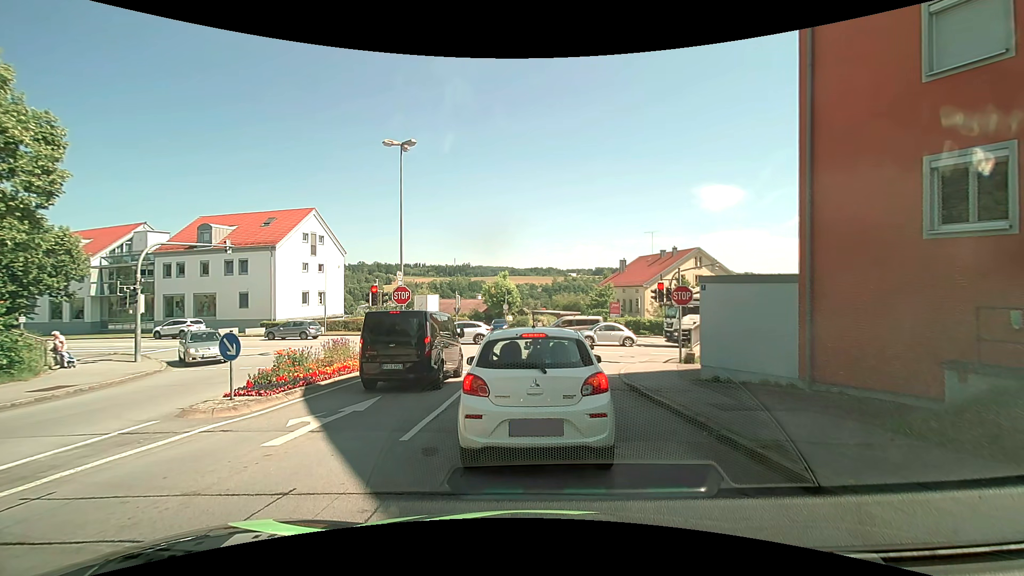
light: Day
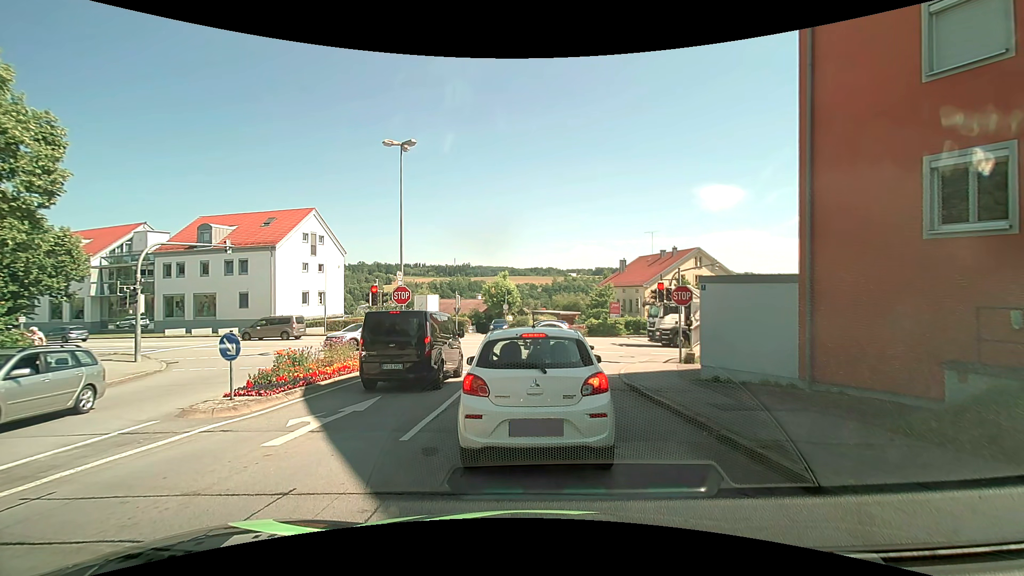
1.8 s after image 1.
(0.0, 0.0) m; 0°
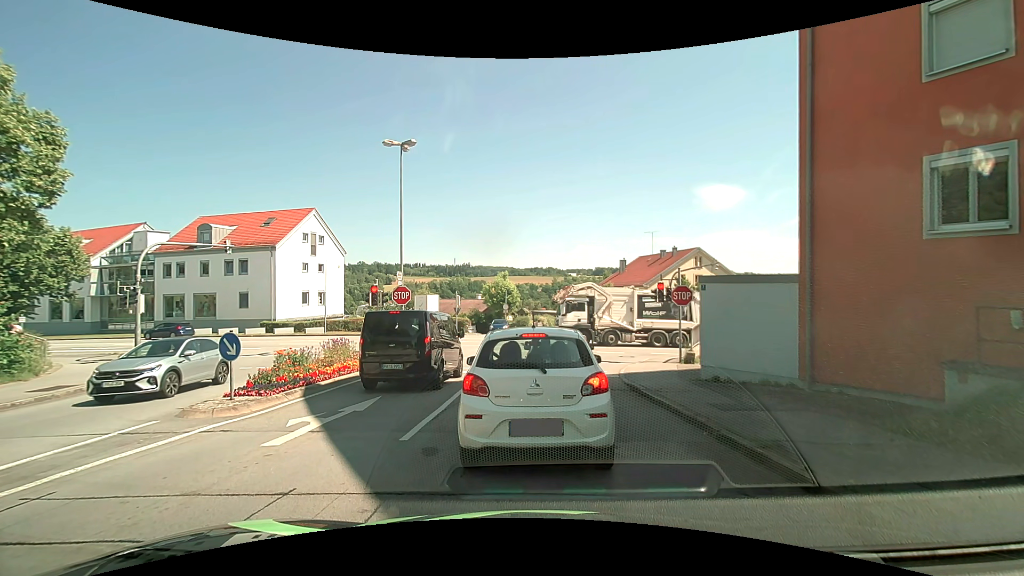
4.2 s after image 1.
(0.0, 0.0) m; 0°
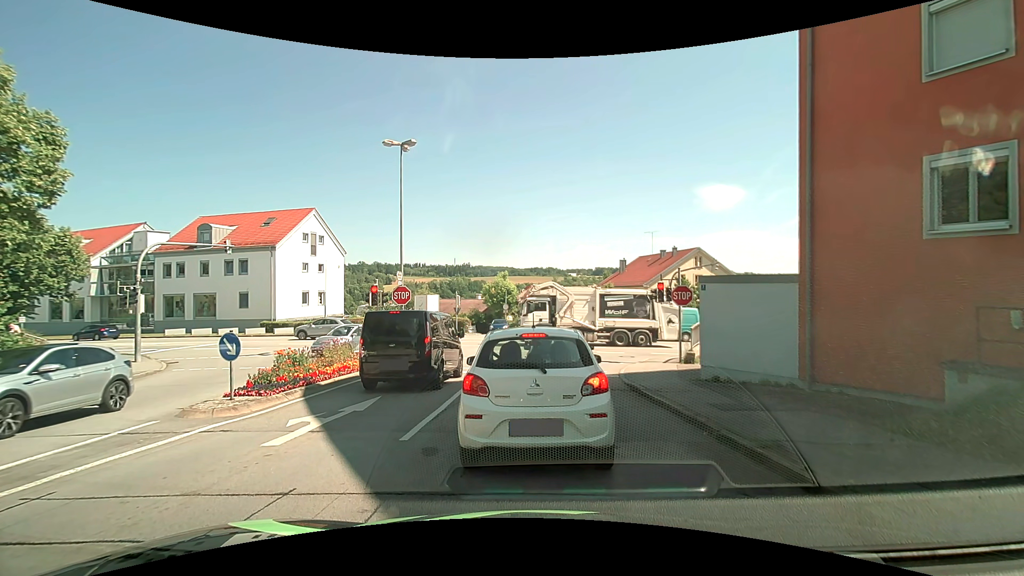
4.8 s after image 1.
(0.0, 0.0) m; 0°
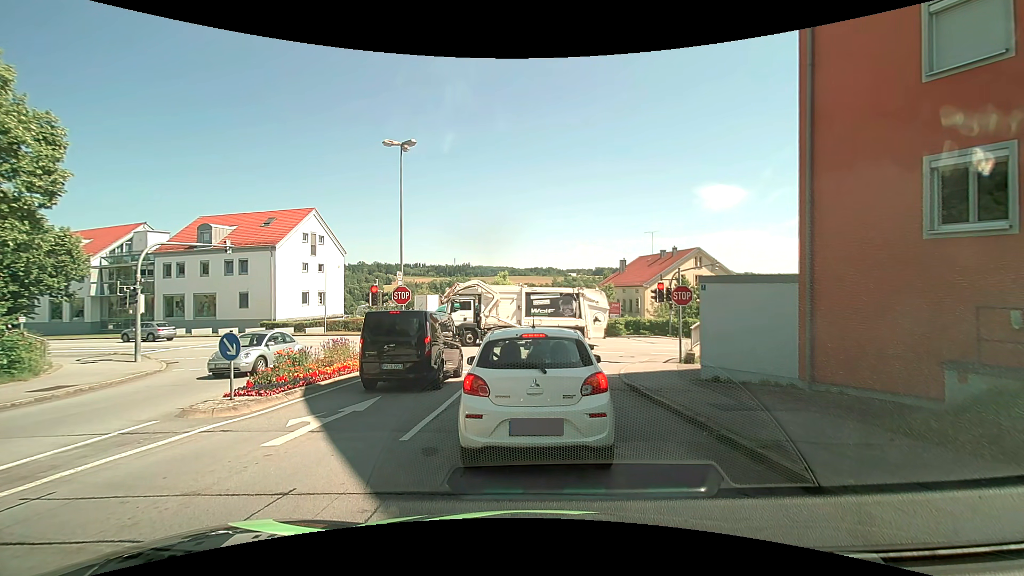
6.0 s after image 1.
(0.0, 0.0) m; 0°
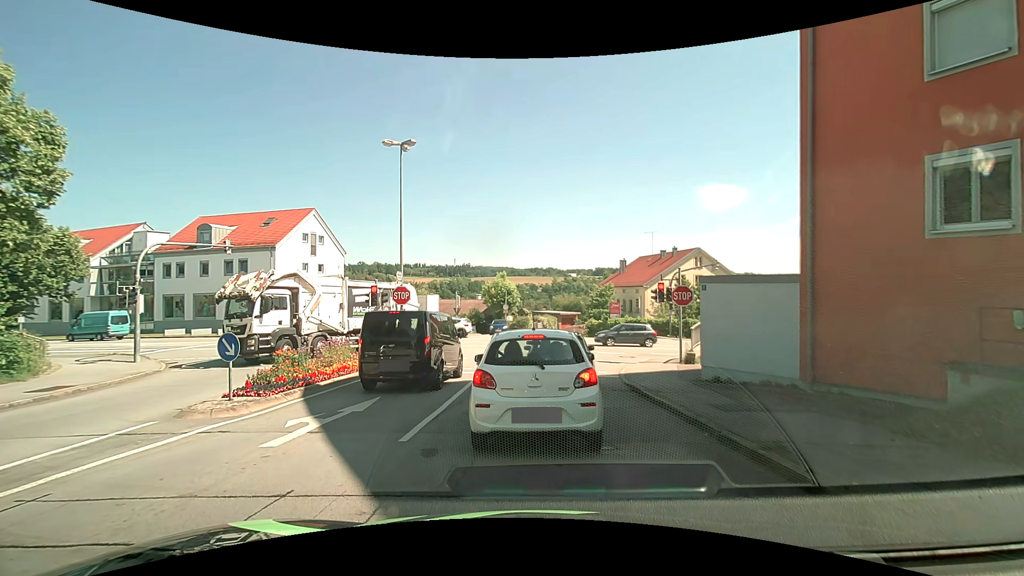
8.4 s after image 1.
(0.0, 0.0) m; 0°
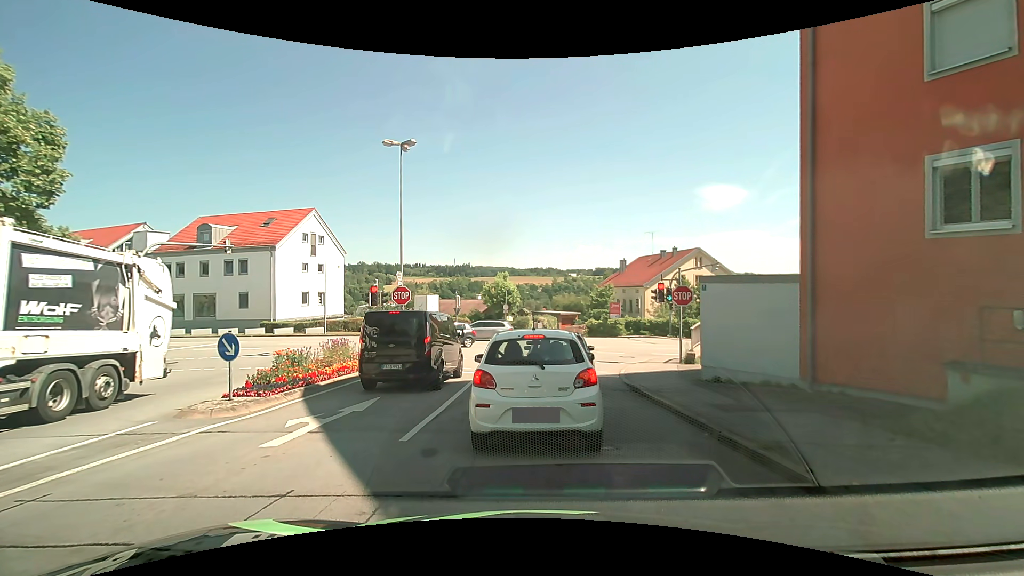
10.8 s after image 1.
(0.0, 0.0) m; 0°
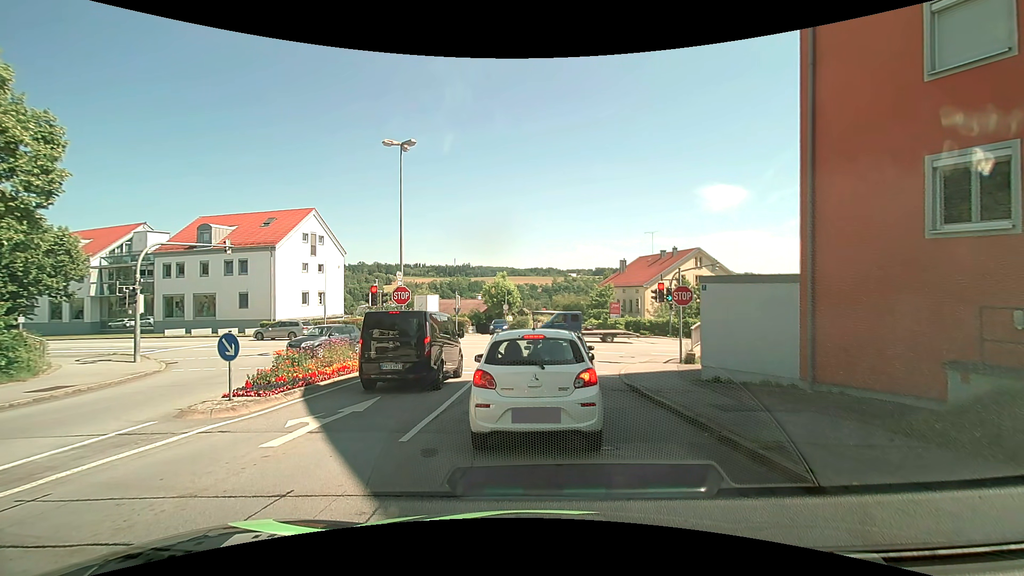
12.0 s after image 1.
(0.0, 0.0) m; 0°
